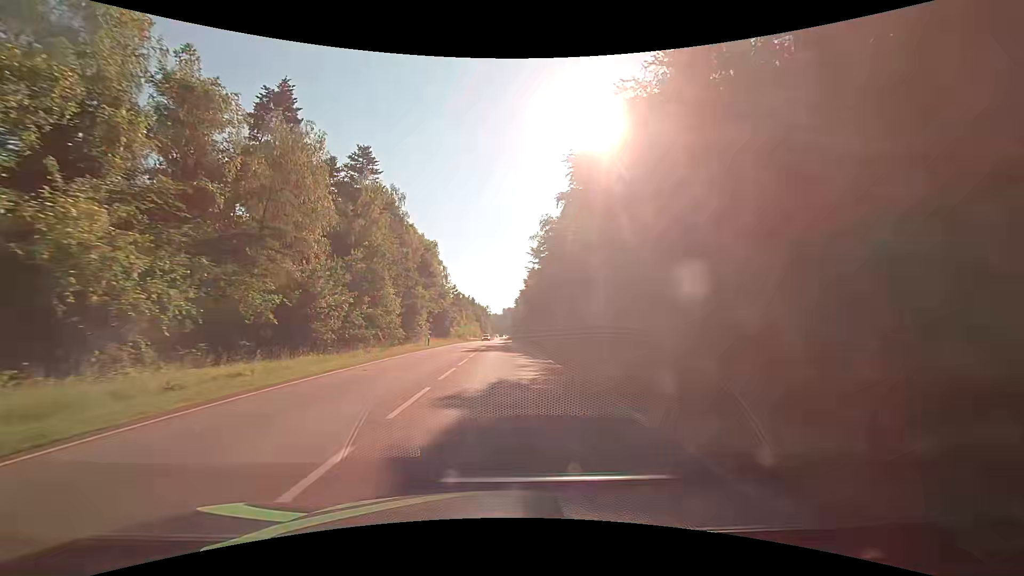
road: secondary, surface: asphalt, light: Day
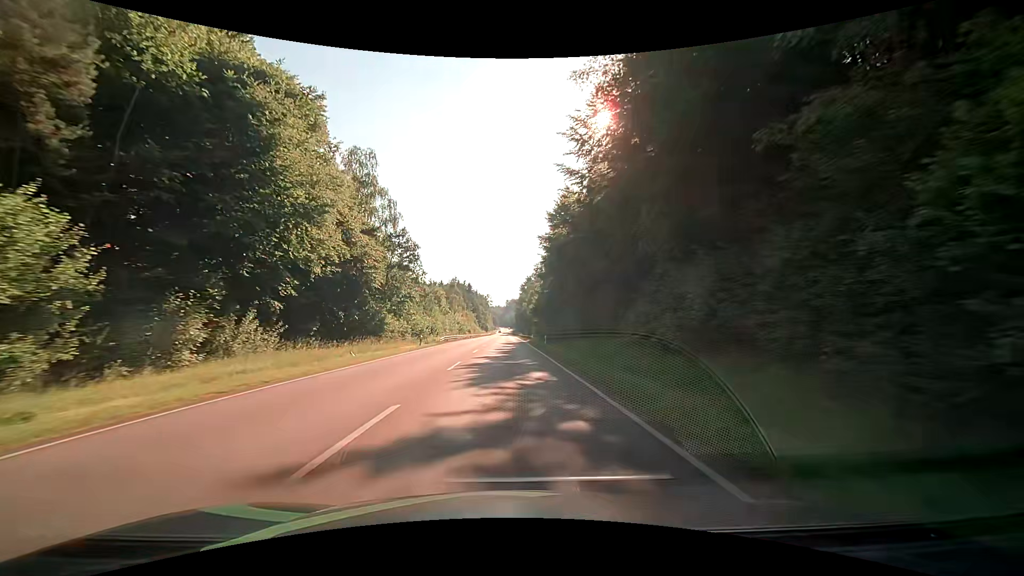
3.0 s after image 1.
(+1.2, +51.6) m; +1°
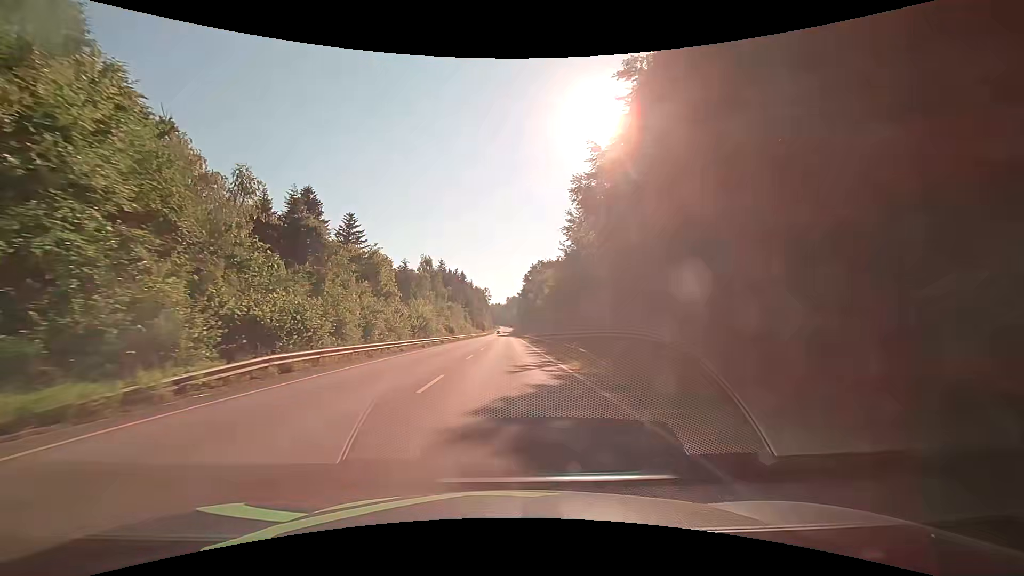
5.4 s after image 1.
(-0.2, +42.4) m; 0°
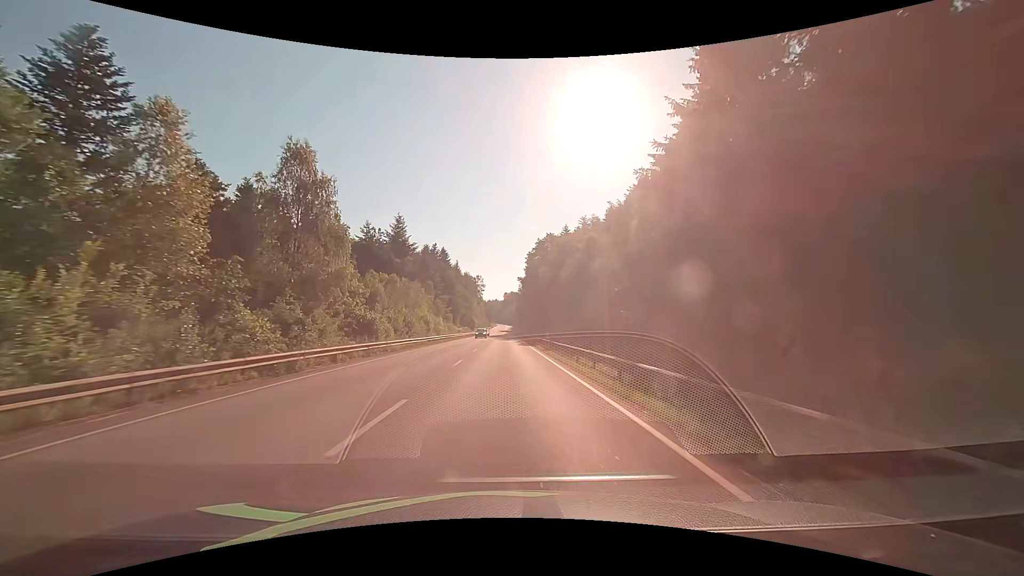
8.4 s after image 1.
(+0.3, +53.6) m; +1°
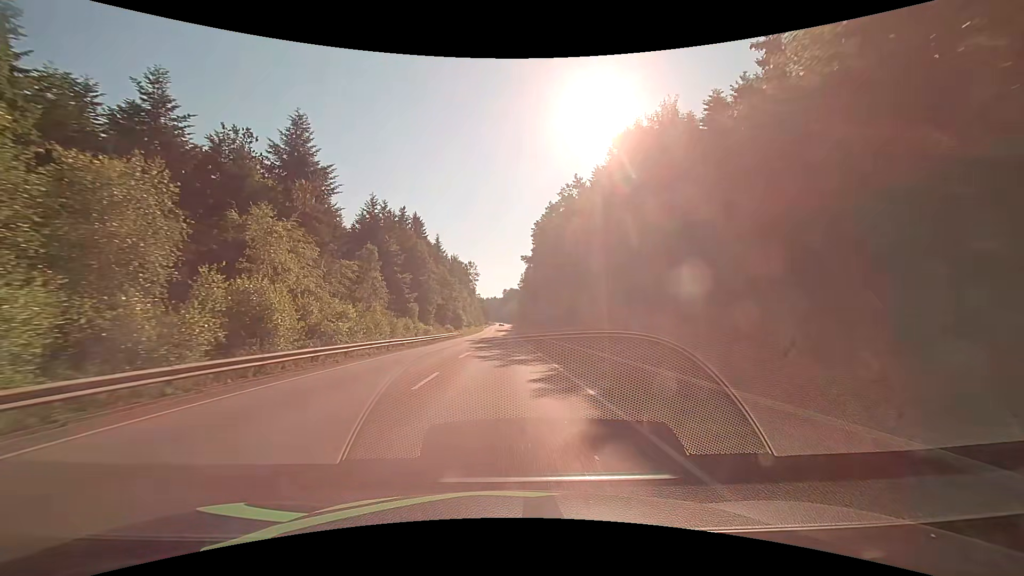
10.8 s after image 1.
(-0.1, +43.0) m; 0°
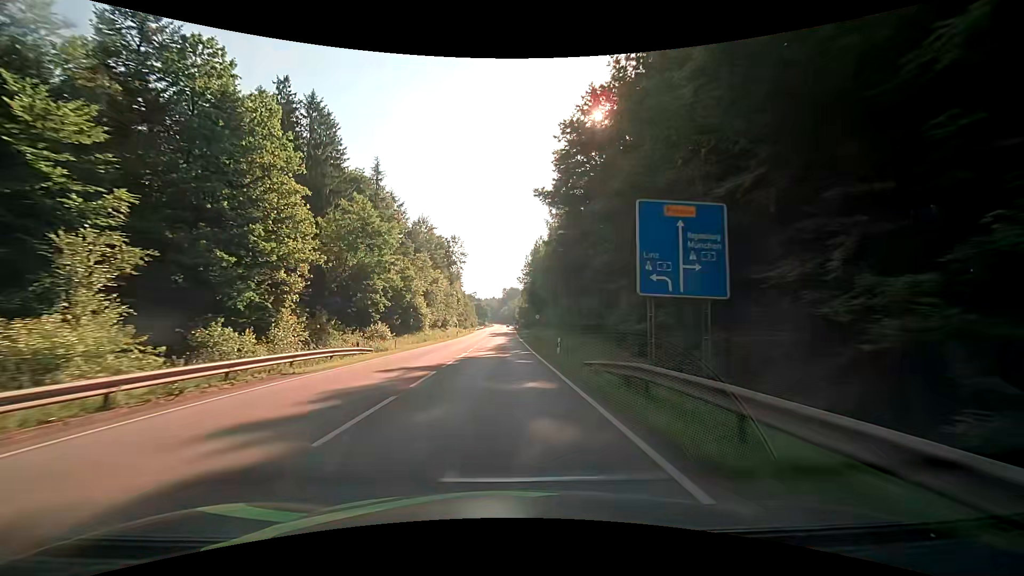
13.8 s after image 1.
(-0.3, +53.7) m; 0°
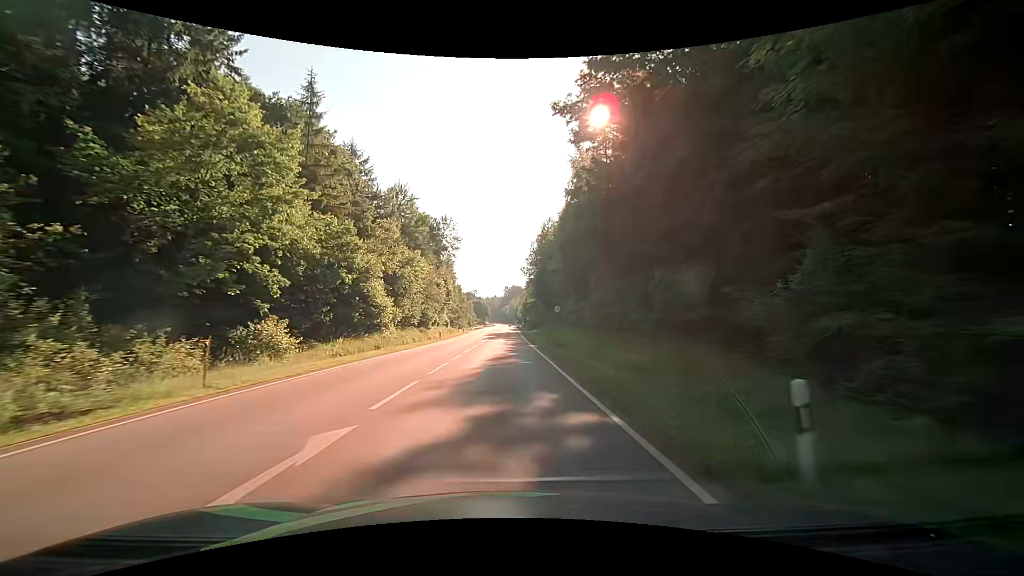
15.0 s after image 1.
(0.0, +21.4) m; 0°
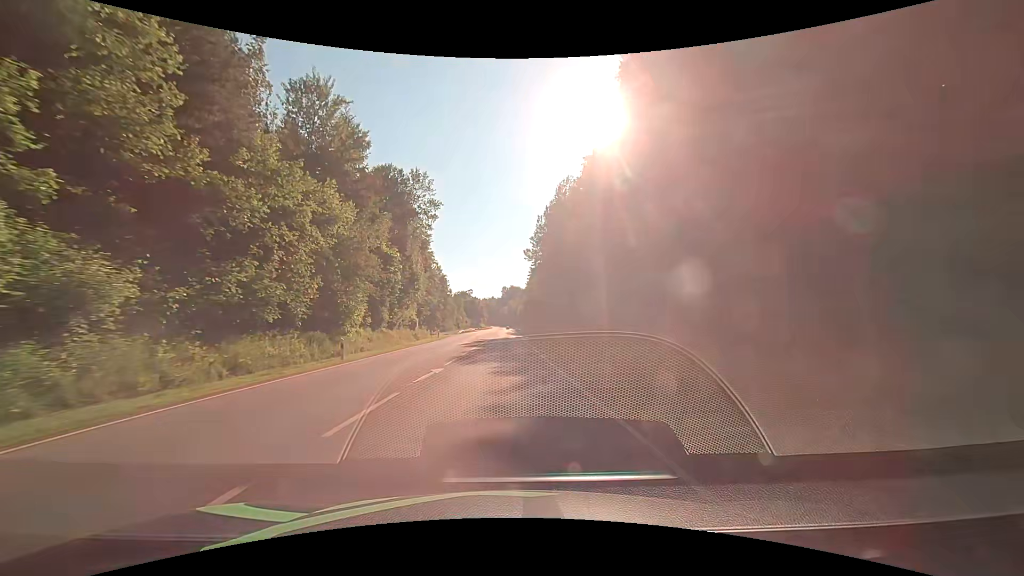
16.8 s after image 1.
(-0.1, +32.1) m; 0°
(0, +10) (0, +20) (0, +30) (0, +40) (0, +50) (0, +60) (0, +70) (0, +80) (0, +90) (0, +100) m
